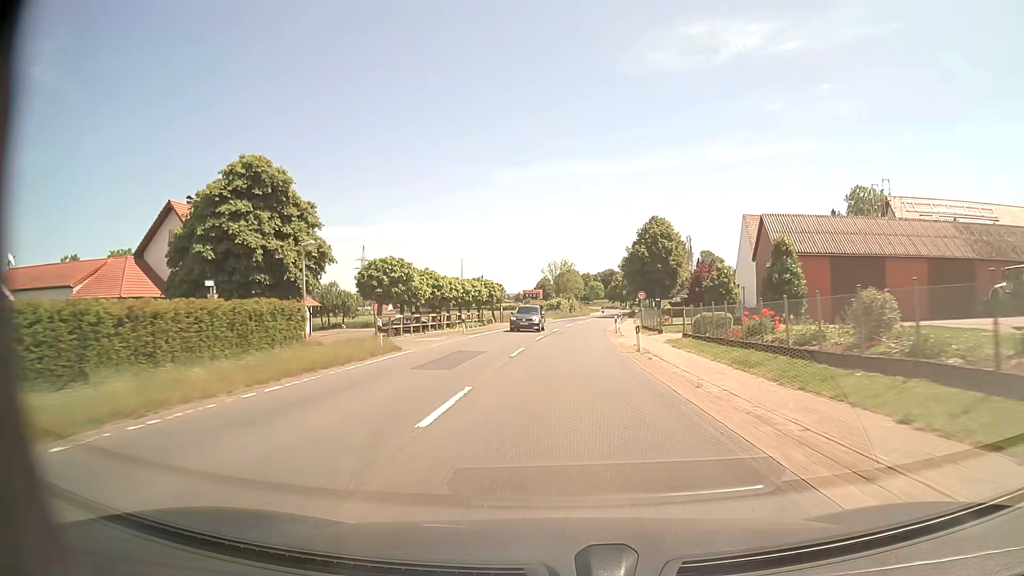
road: secondary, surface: asphalt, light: Day
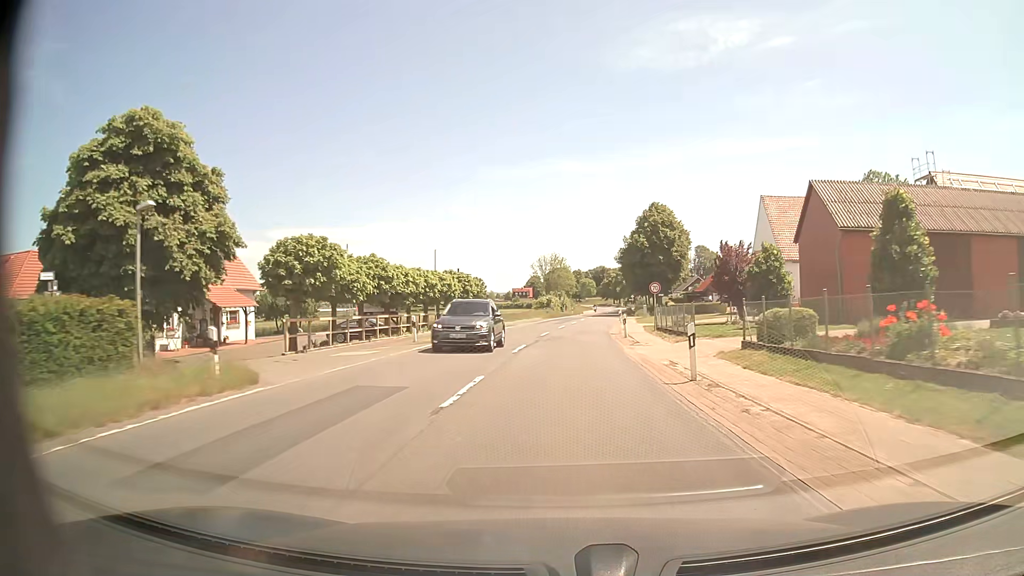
(0.0, +10.6) m; +1°
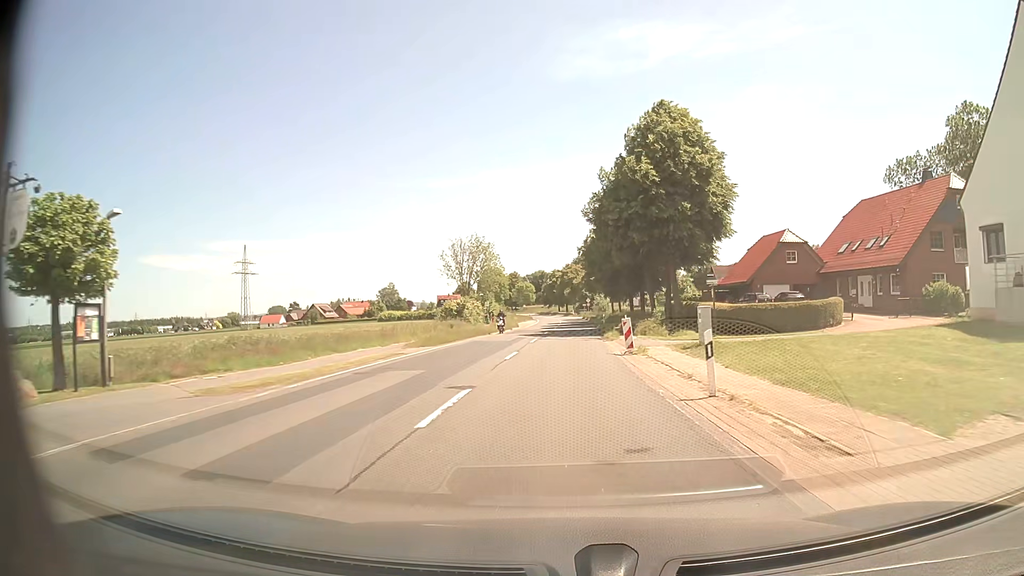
(+1.9, +48.6) m; +5°
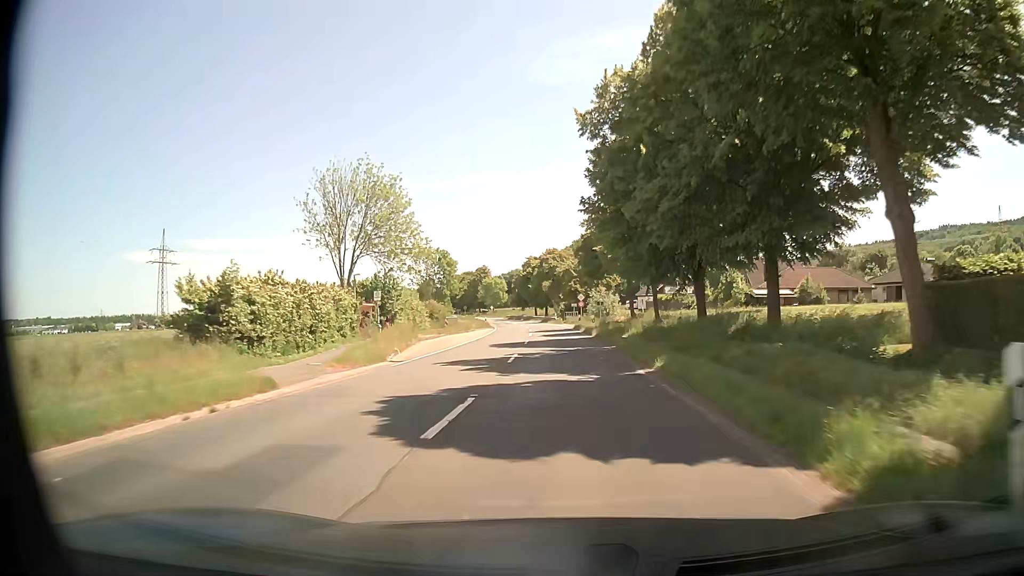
(+0.9, +49.2) m; +2°
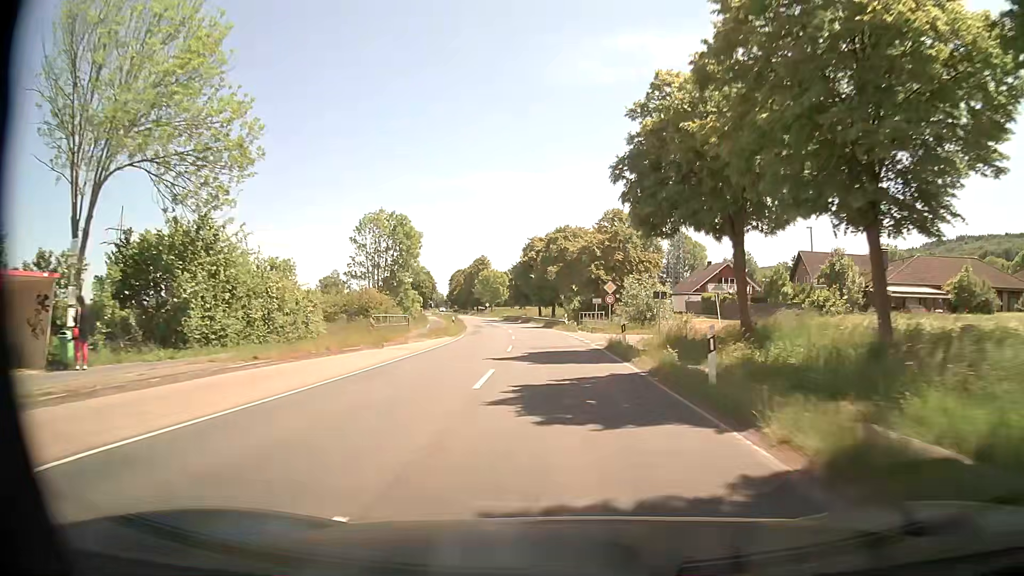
(-0.3, +31.1) m; -1°
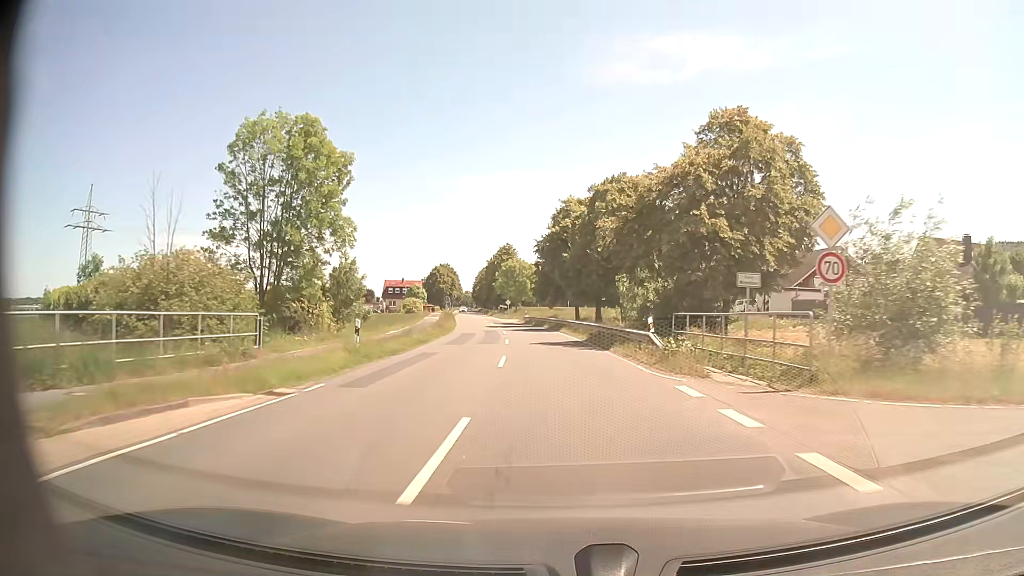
(-0.8, +31.6) m; -3°
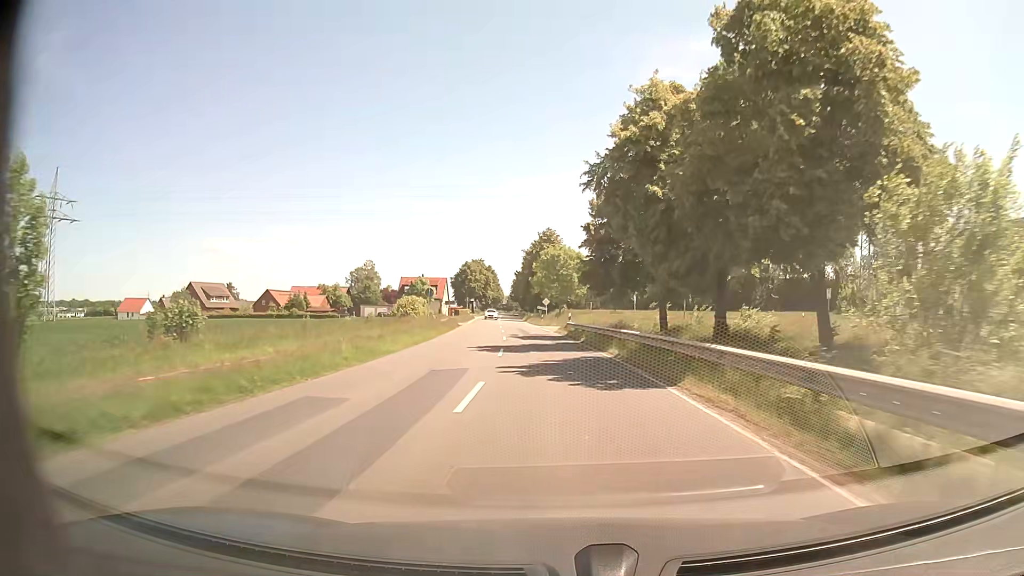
(-1.0, +31.9) m; -4°
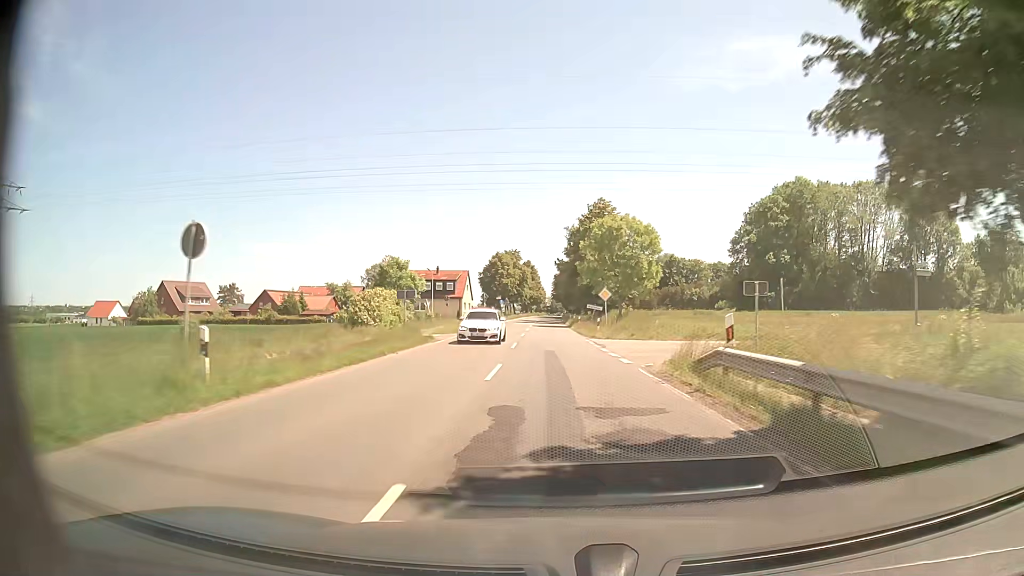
(-1.4, +32.0) m; -4°
(0, +10) (0, +20) (0, +30) (-1, +40) (-1, +50) (-1, +60) (-1, +70) (-1, +80) (-1, +90) (-1, +100) m
